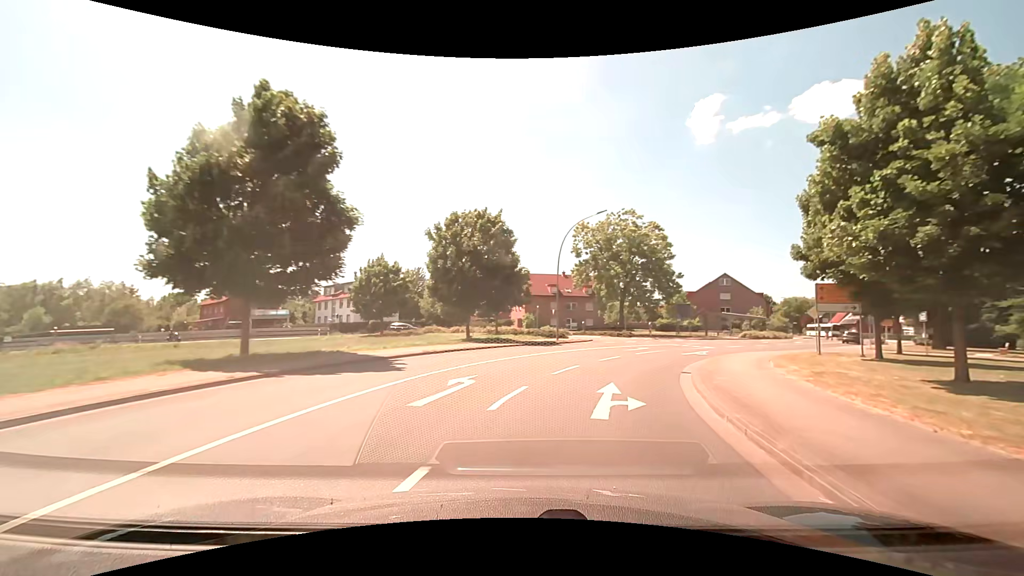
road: secondary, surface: asphalt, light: Day
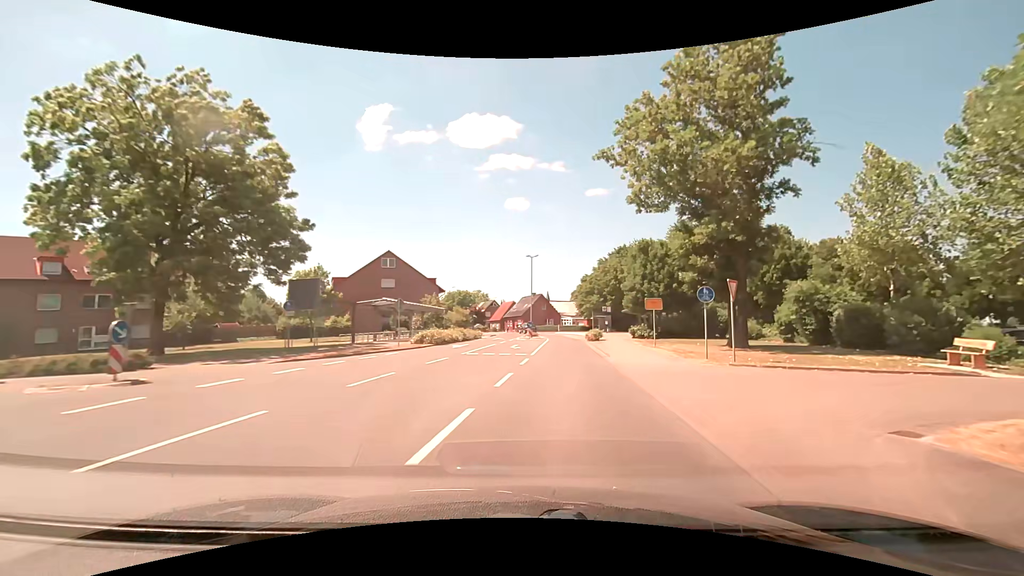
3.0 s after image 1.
(+12.7, +34.4) m; +37°
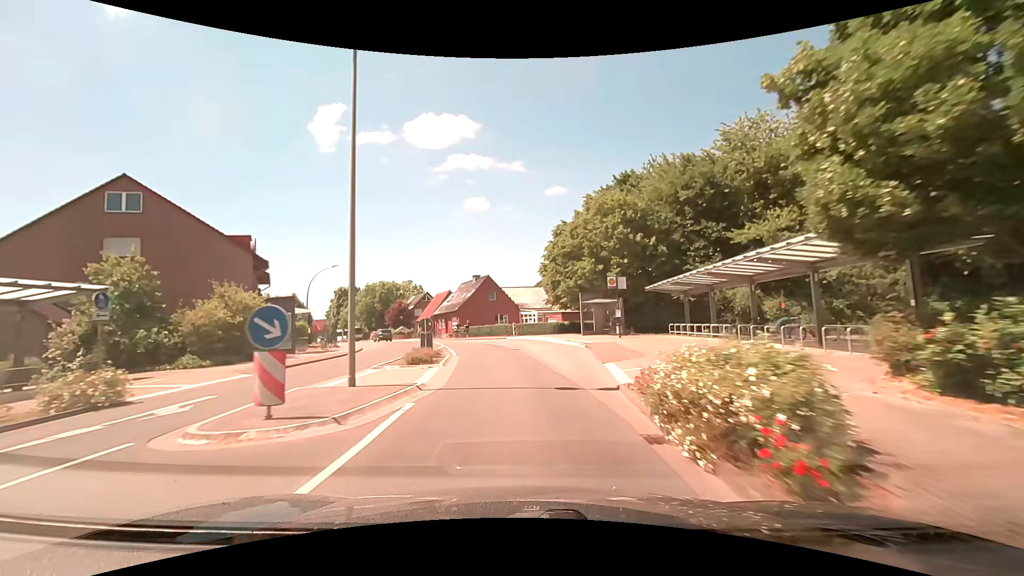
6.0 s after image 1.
(+3.9, +40.0) m; +5°
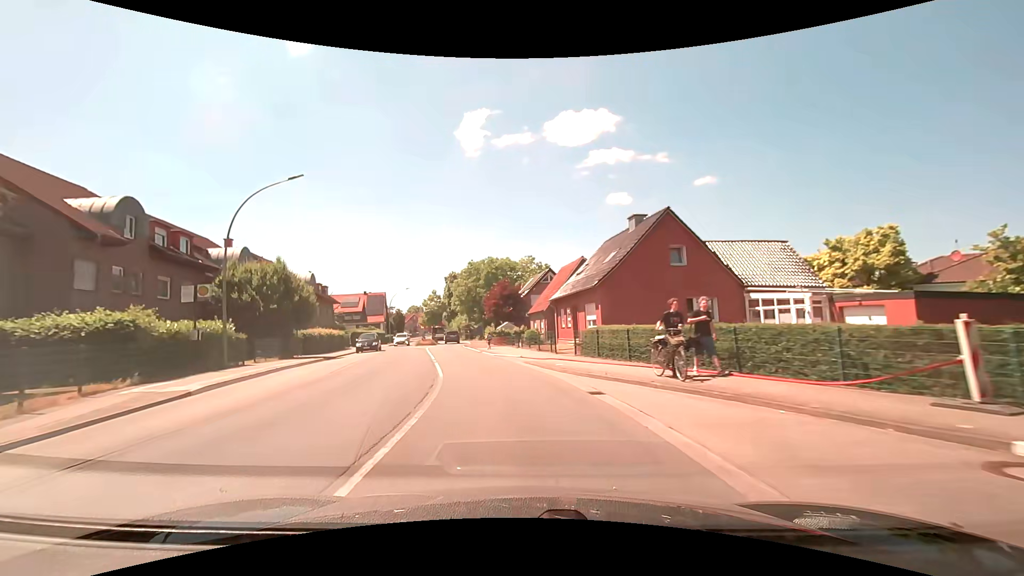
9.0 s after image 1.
(-4.2, +37.7) m; -16°
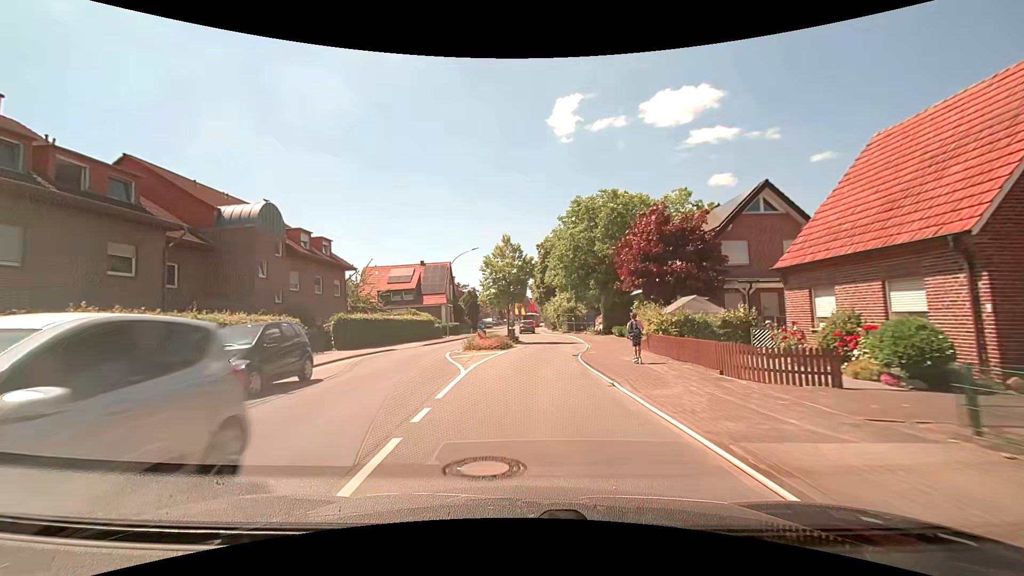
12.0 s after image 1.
(-4.7, +32.4) m; -11°
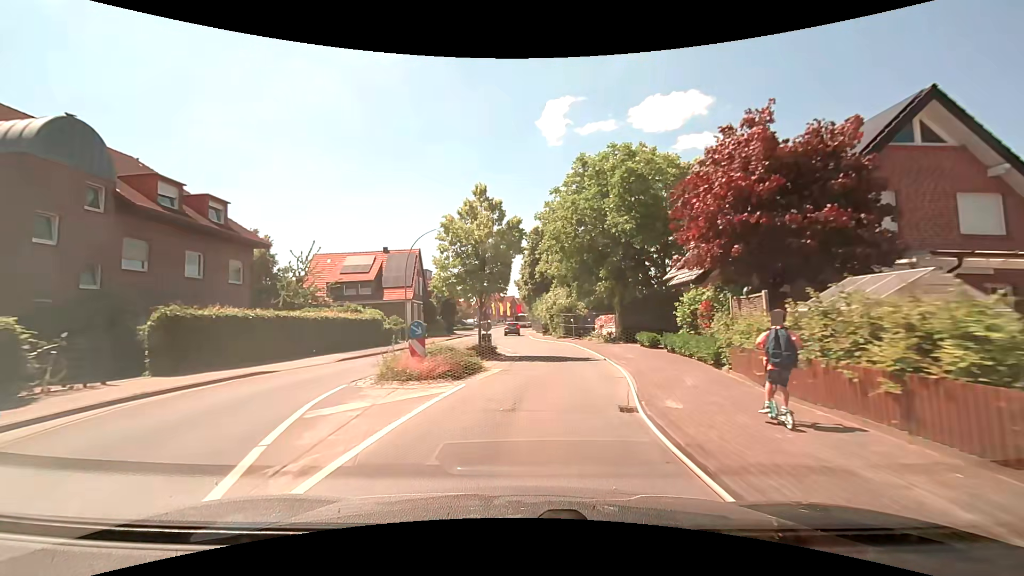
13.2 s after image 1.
(+0.1, +12.3) m; +1°
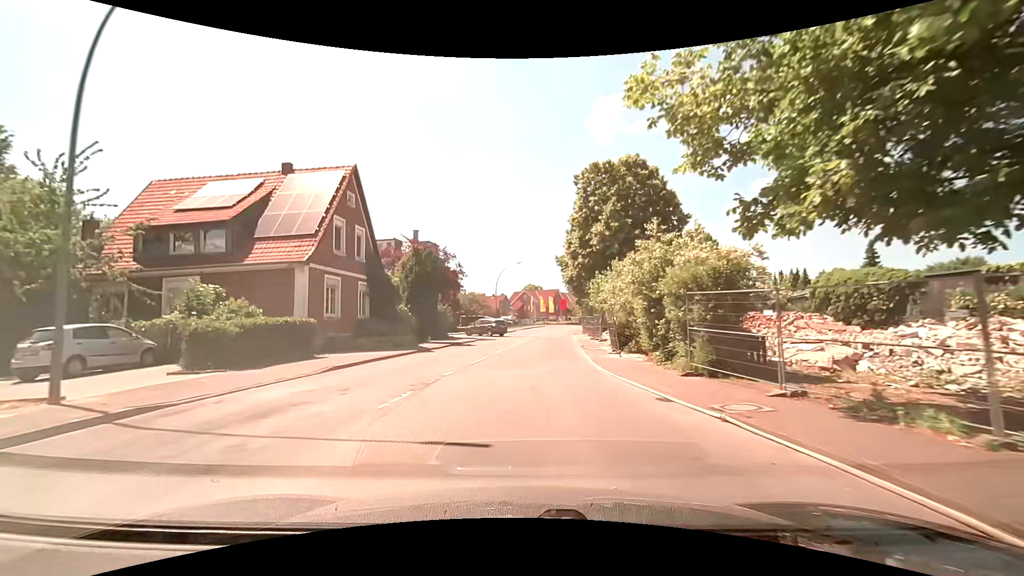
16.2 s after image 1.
(+0.3, +30.1) m; -5°
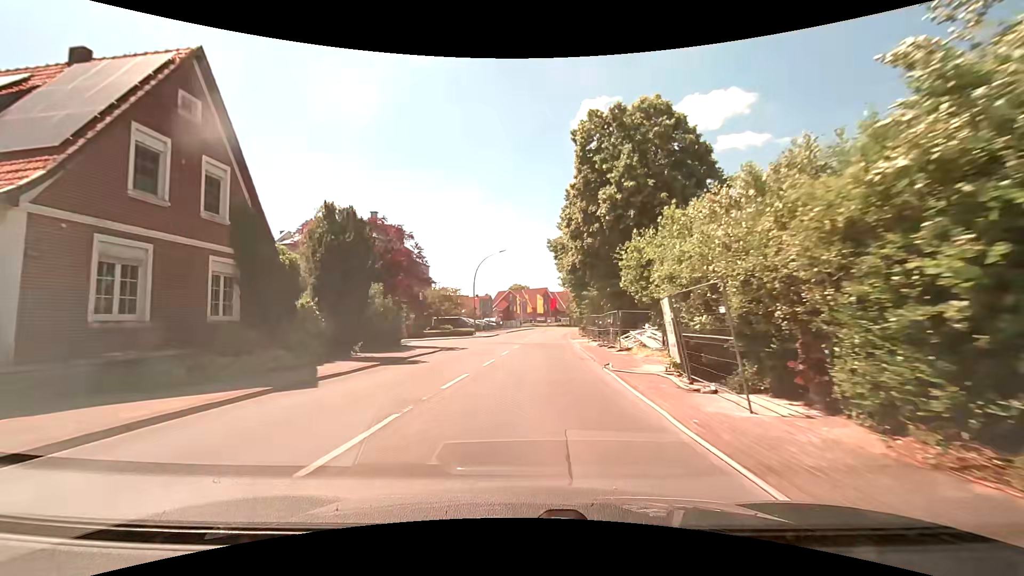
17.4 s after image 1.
(+0.2, +12.1) m; +1°
